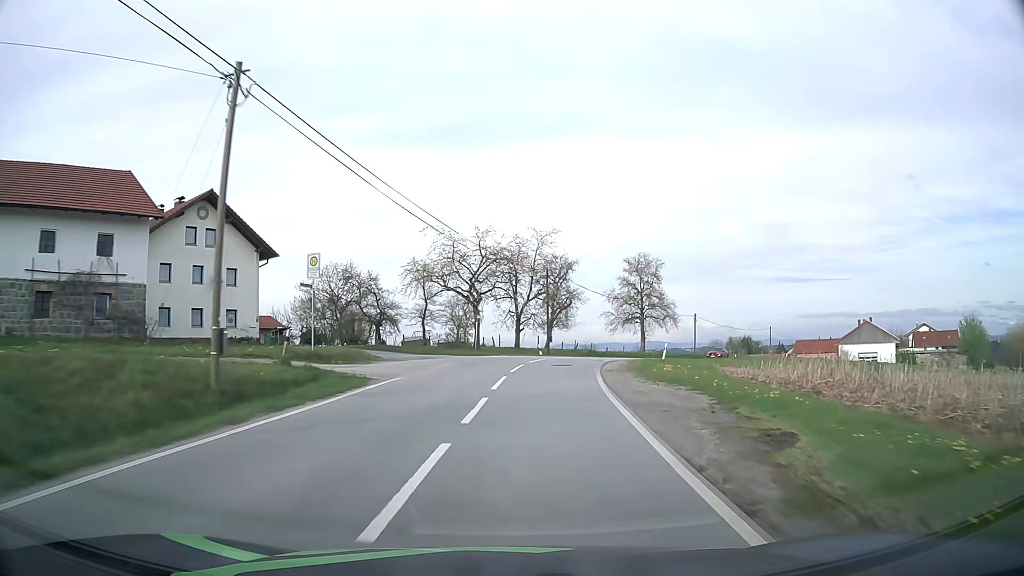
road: tertiary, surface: asphalt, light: Day
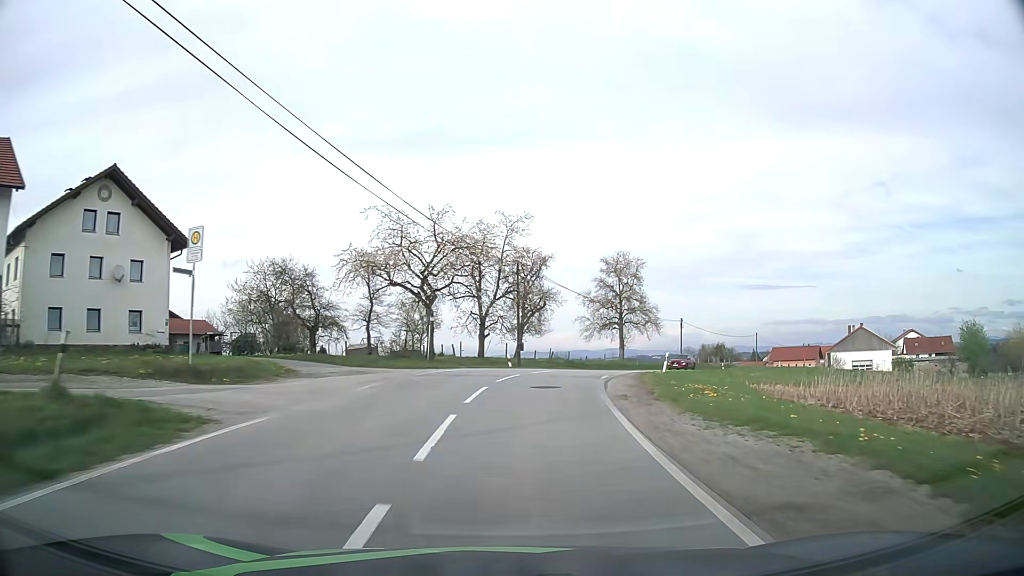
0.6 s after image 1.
(+0.2, +8.8) m; +3°
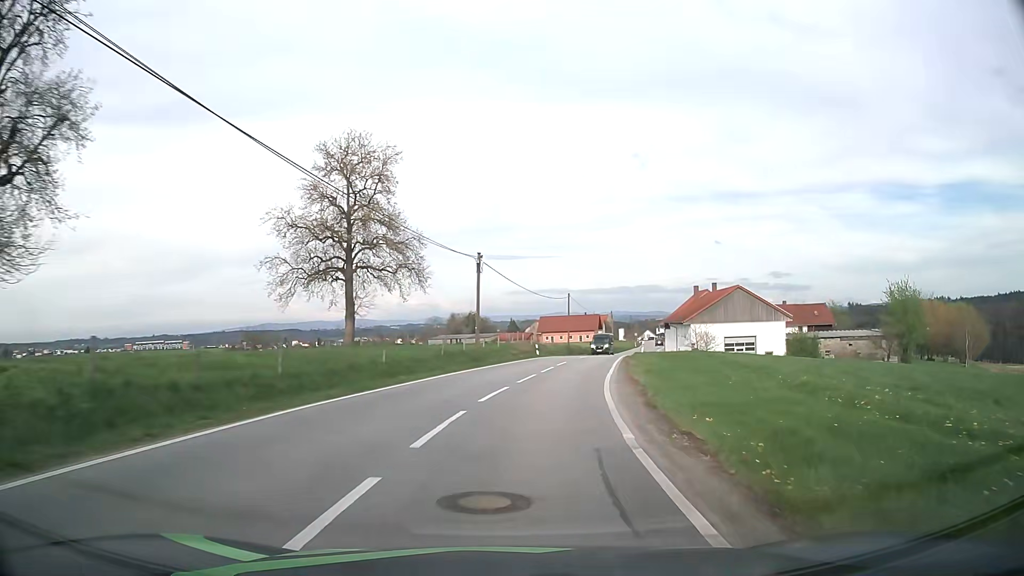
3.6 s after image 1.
(+6.9, +39.6) m; +22°
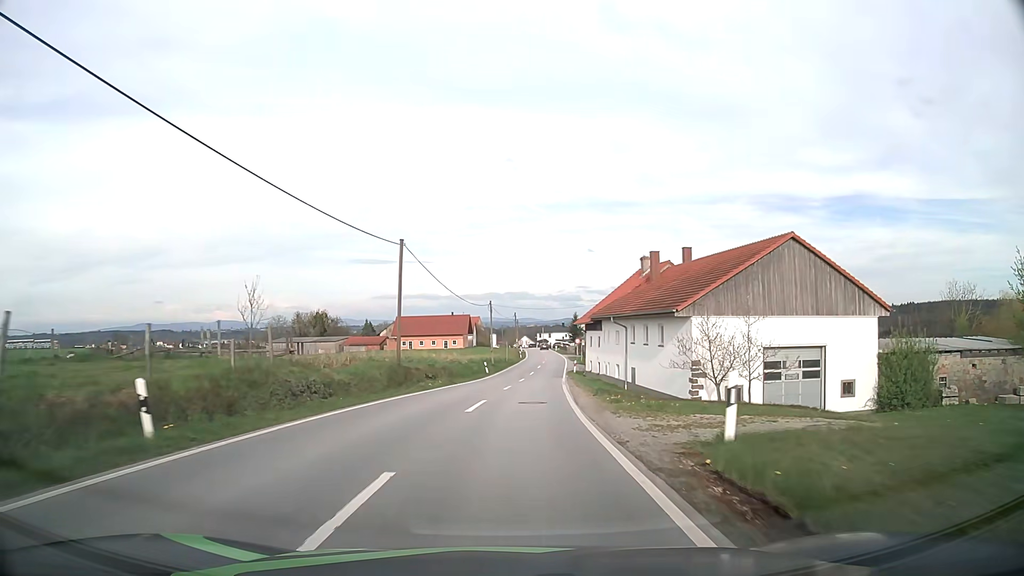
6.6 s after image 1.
(+5.2, +41.0) m; +11°
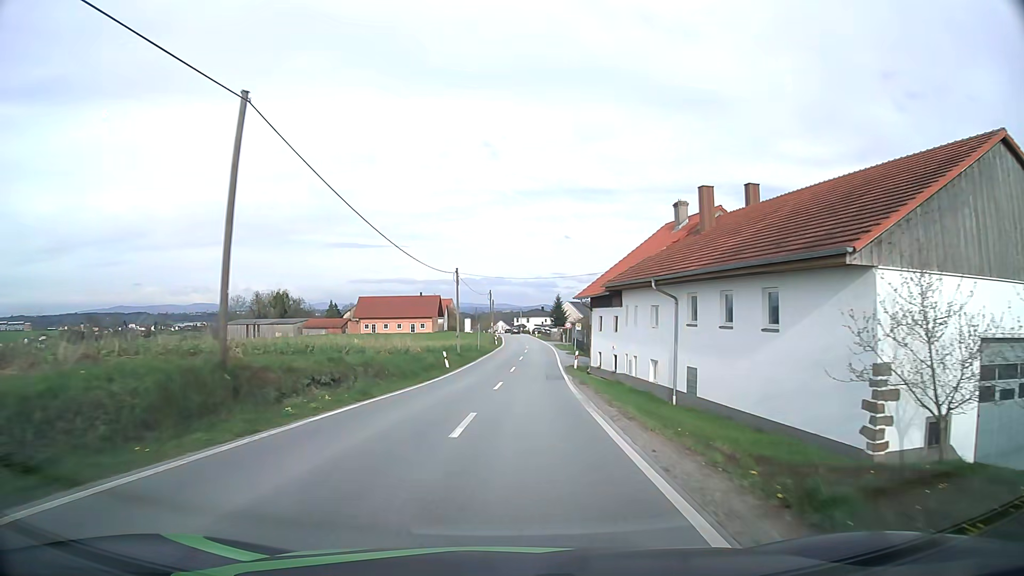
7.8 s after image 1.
(+0.2, +17.2) m; +2°
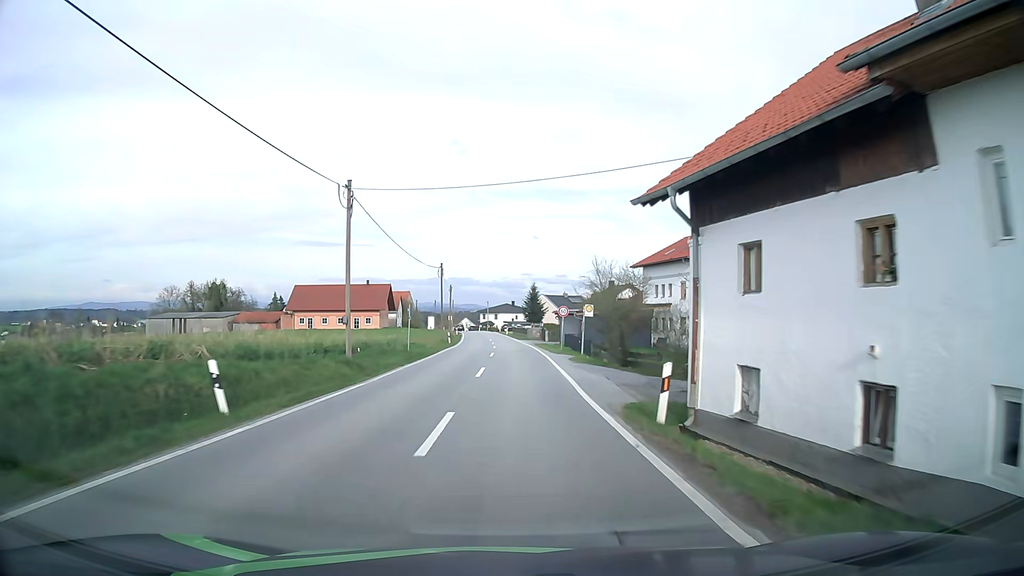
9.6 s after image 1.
(+0.9, +26.4) m; +3°
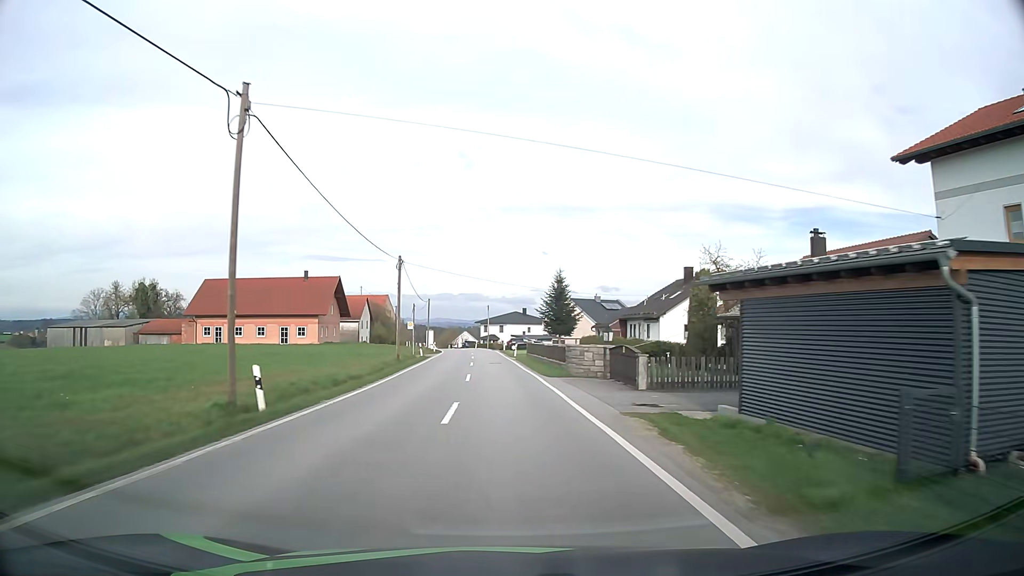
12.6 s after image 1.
(+0.5, +44.3) m; 0°
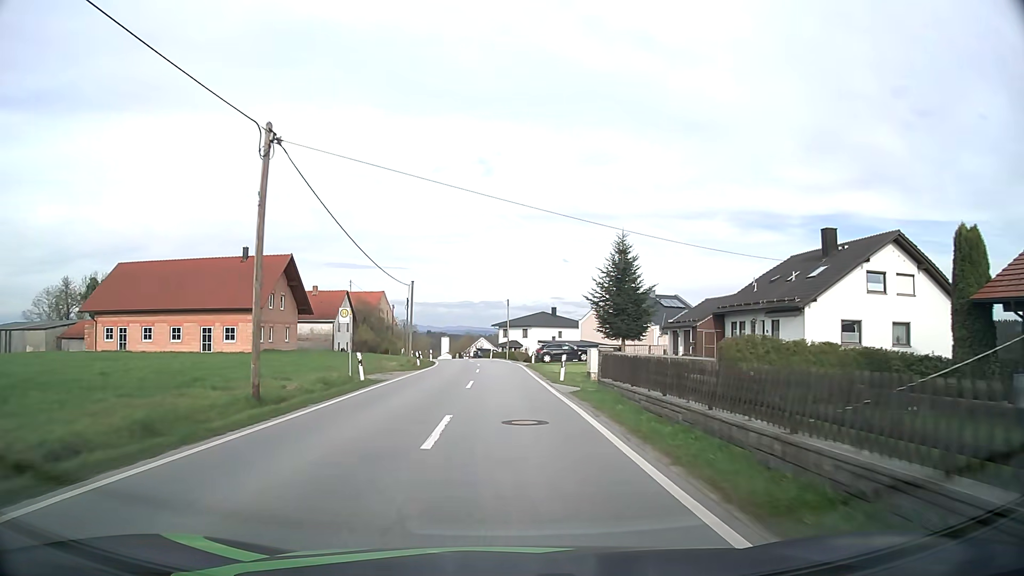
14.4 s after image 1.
(-0.5, +27.1) m; -2°
(0, +10) (0, +20) (0, +30) (0, +40) (-1, +50) (-2, +60) (-4, +70) (-6, +79) (-9, +89) (-10, +99) m
